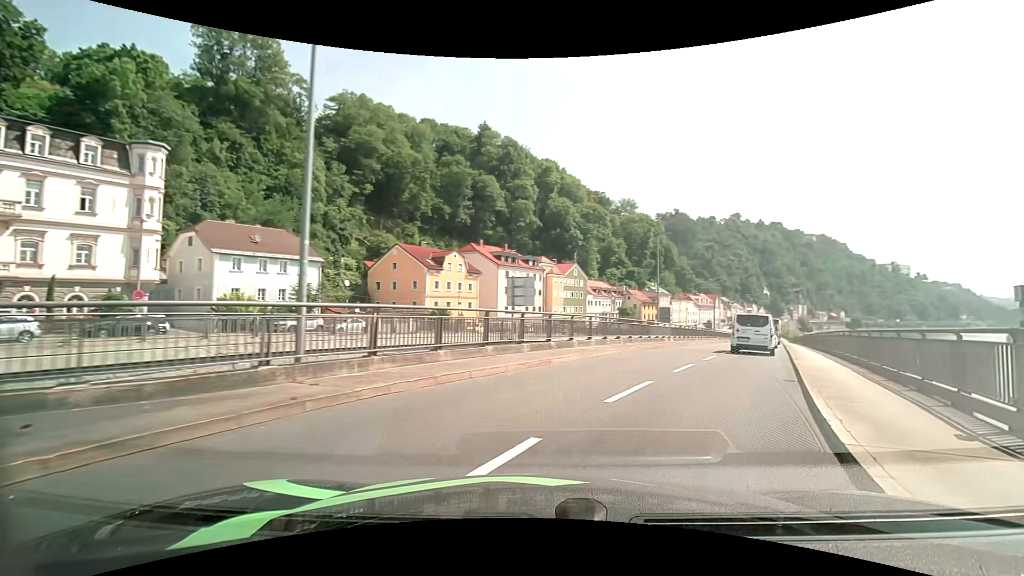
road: primary_link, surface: asphalt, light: Day
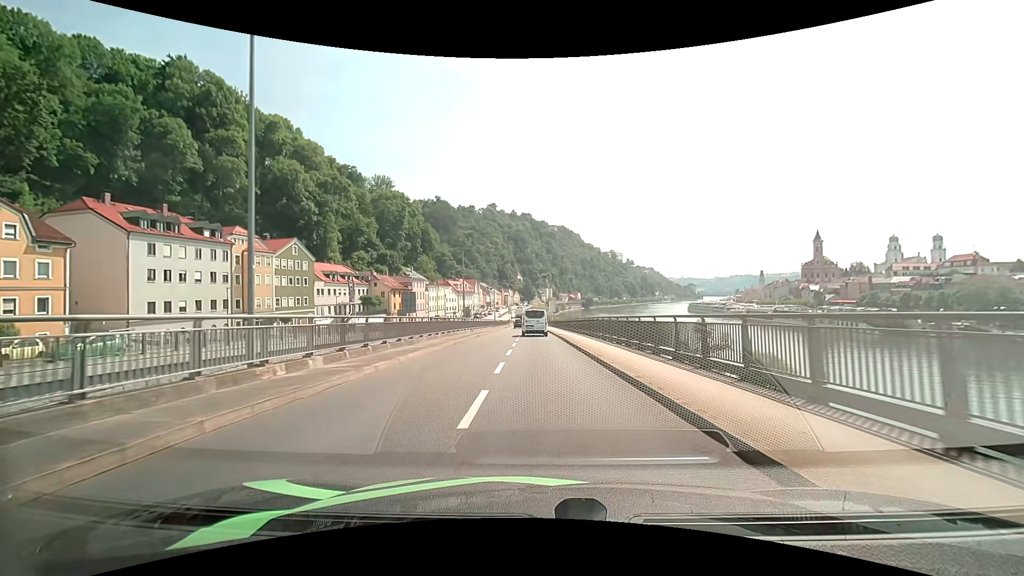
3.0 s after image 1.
(+8.5, +24.8) m; +25°
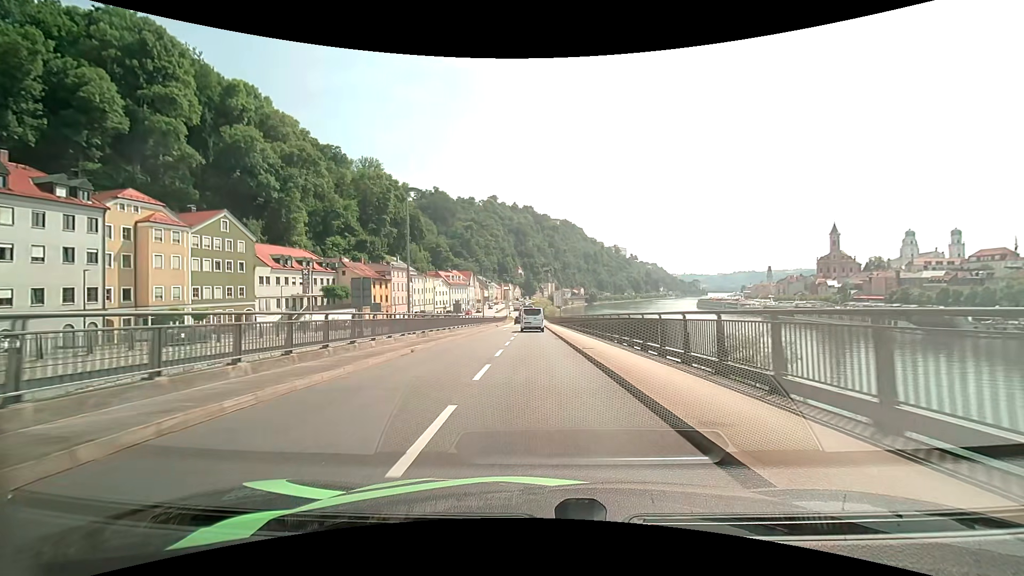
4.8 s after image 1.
(0.0, +20.1) m; 0°
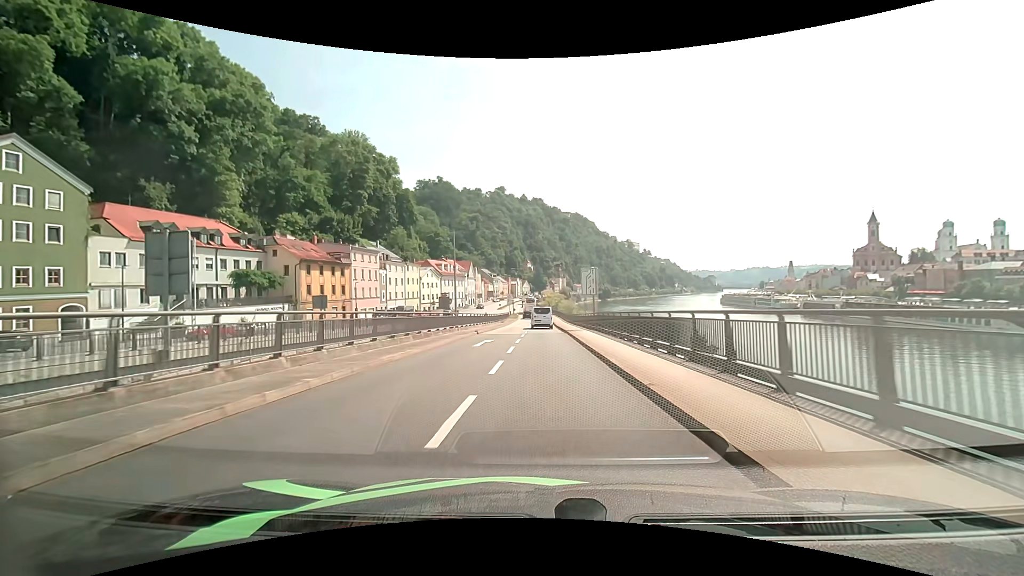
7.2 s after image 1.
(-0.4, +29.2) m; -1°
(0, +10) (0, +20) (0, +30) (0, +40) (0, +50) (0, +60) (0, +70) (0, +80) (0, +90) (-1, +100) m
